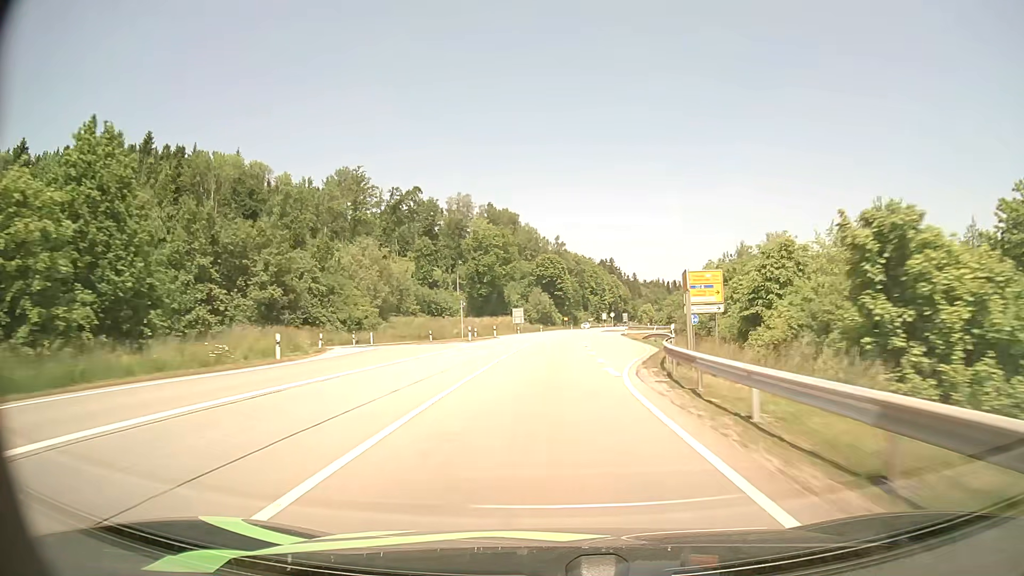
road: primary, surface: asphalt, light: Day
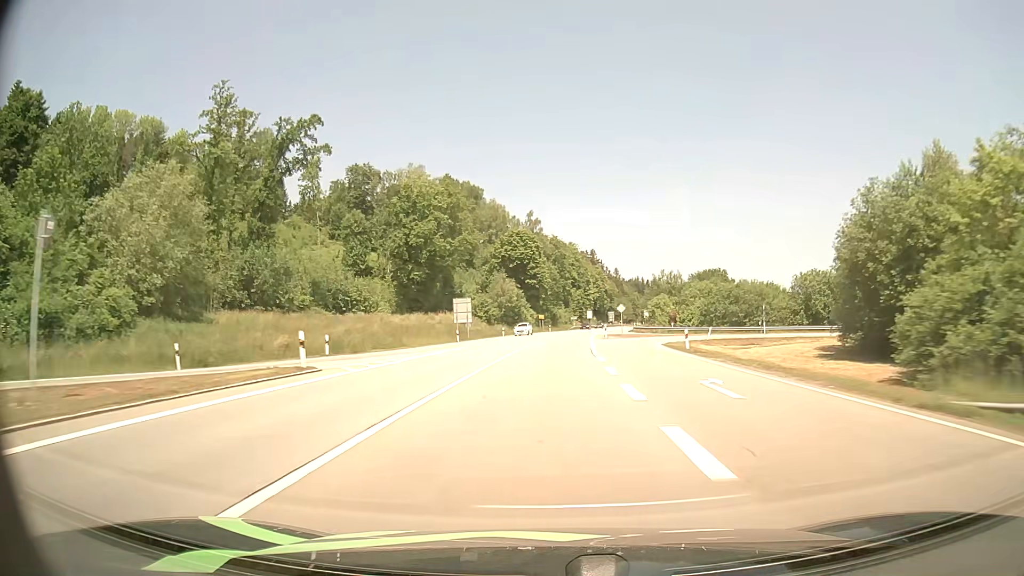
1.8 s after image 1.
(+1.1, +47.9) m; +2°
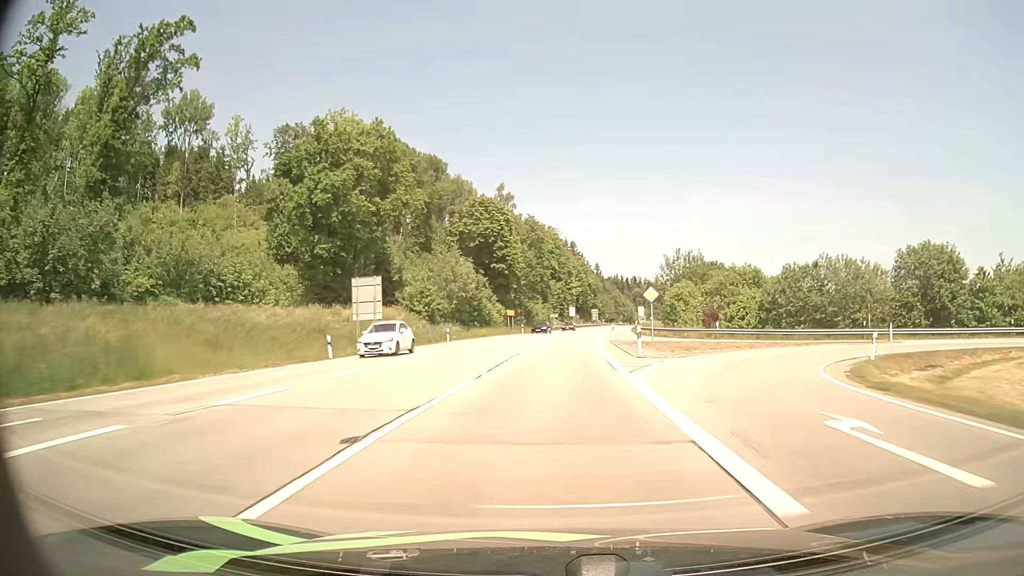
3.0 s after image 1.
(+0.4, +31.3) m; +2°
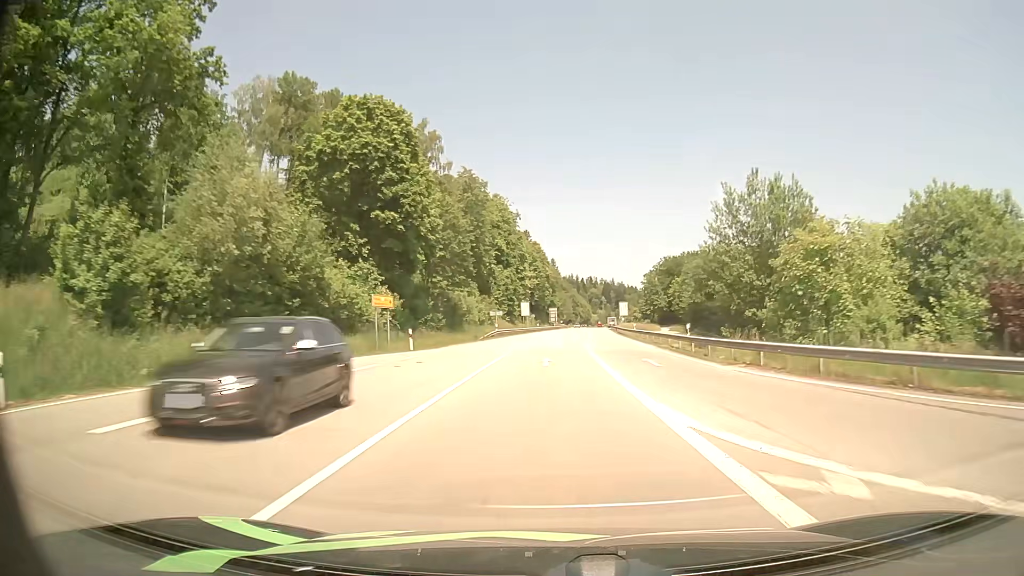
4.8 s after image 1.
(+1.6, +45.3) m; +4°
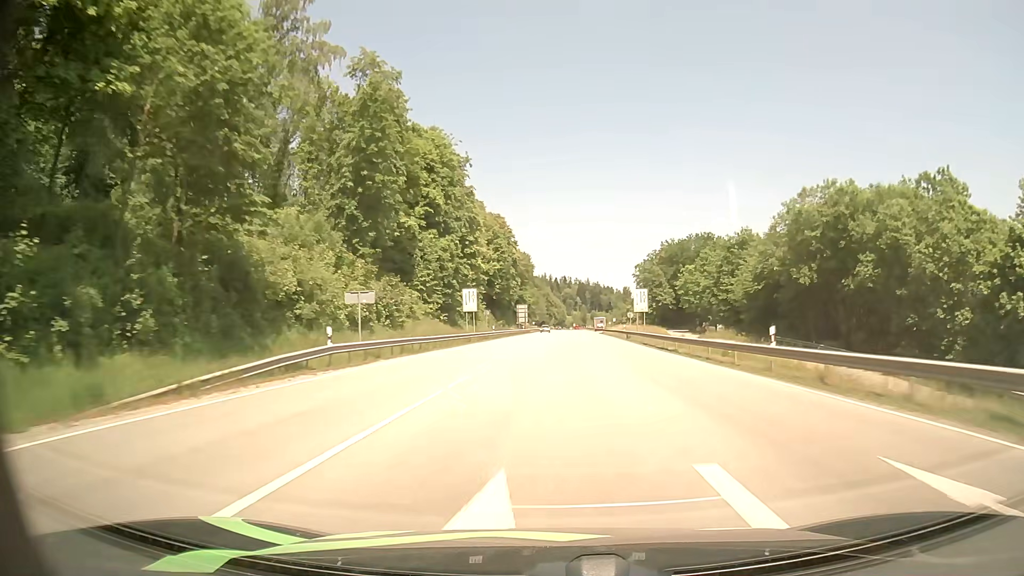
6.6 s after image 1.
(+0.9, +45.6) m; +2°
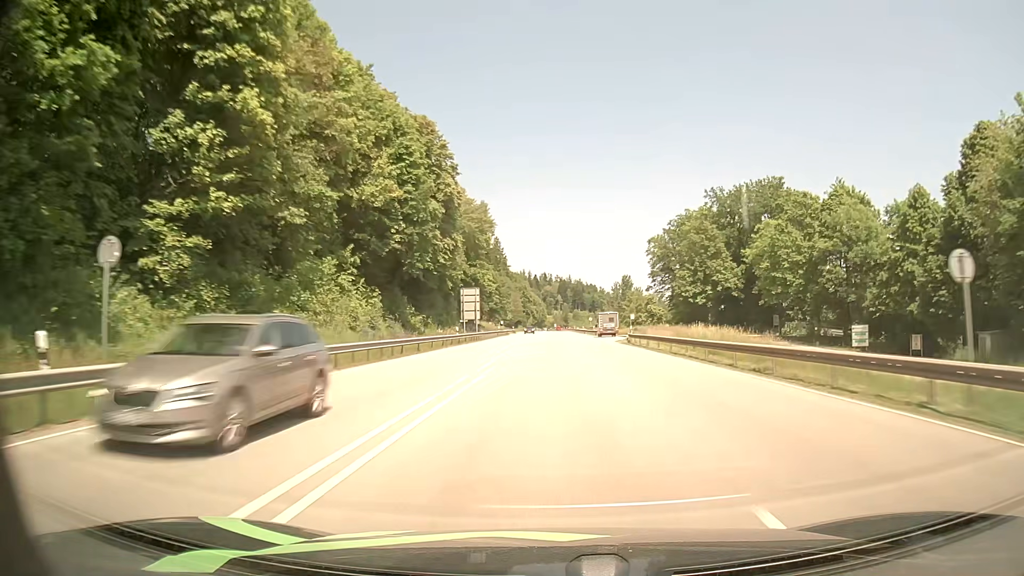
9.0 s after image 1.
(+1.2, +61.6) m; +2°
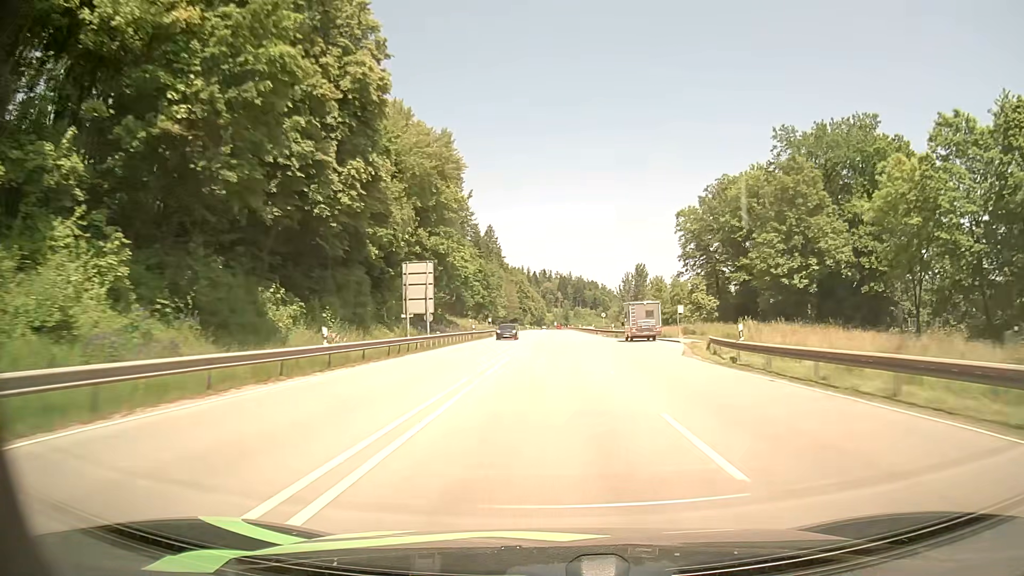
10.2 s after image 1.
(0.0, +30.9) m; 0°
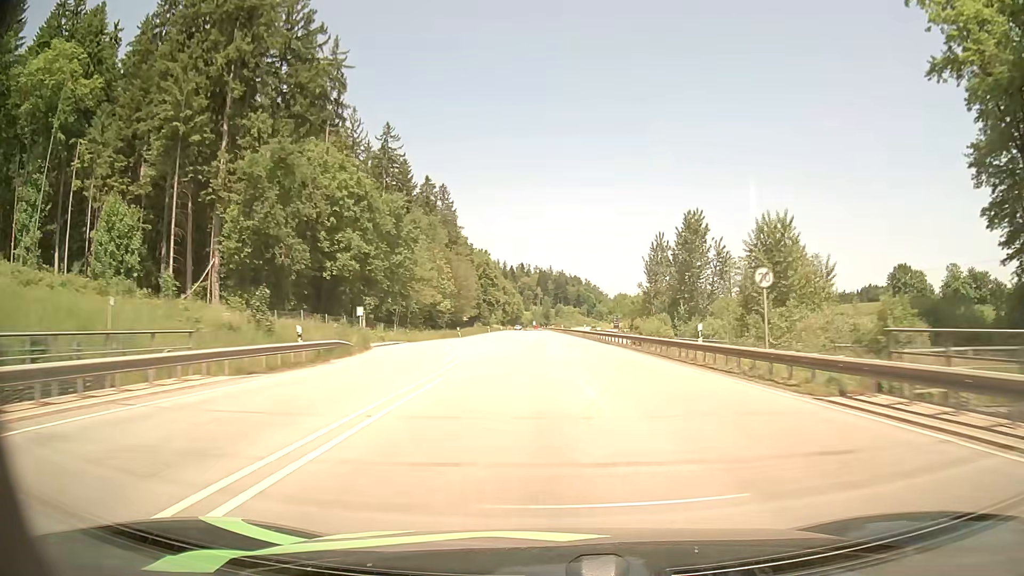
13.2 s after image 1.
(+0.7, +77.6) m; +2°
(0, +10) (0, +20) (0, +30) (0, +40) (0, +50) (0, +60) (0, +70) (0, +80) (0, +90) (0, +100) m
